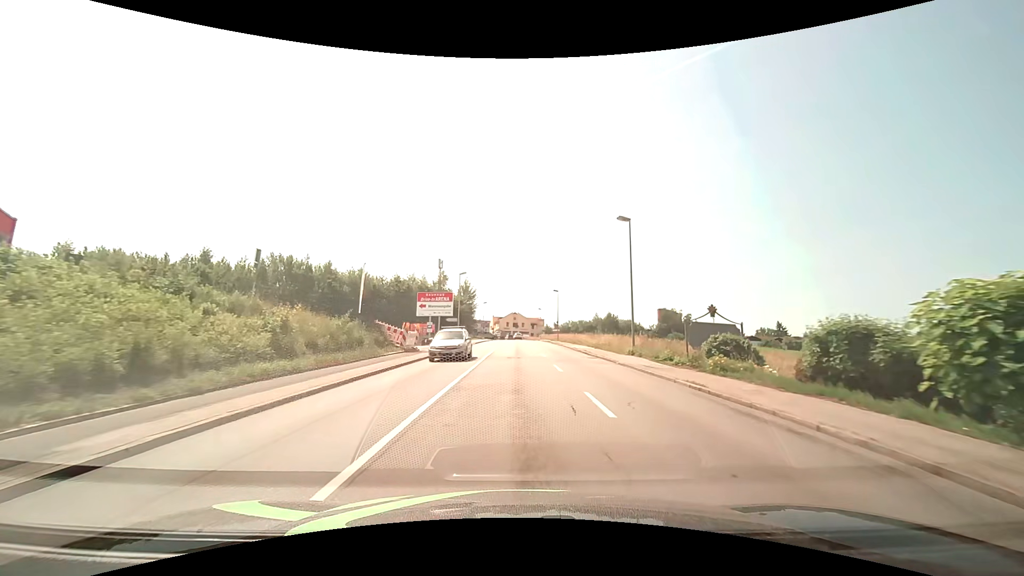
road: tertiary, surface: asphalt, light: Day
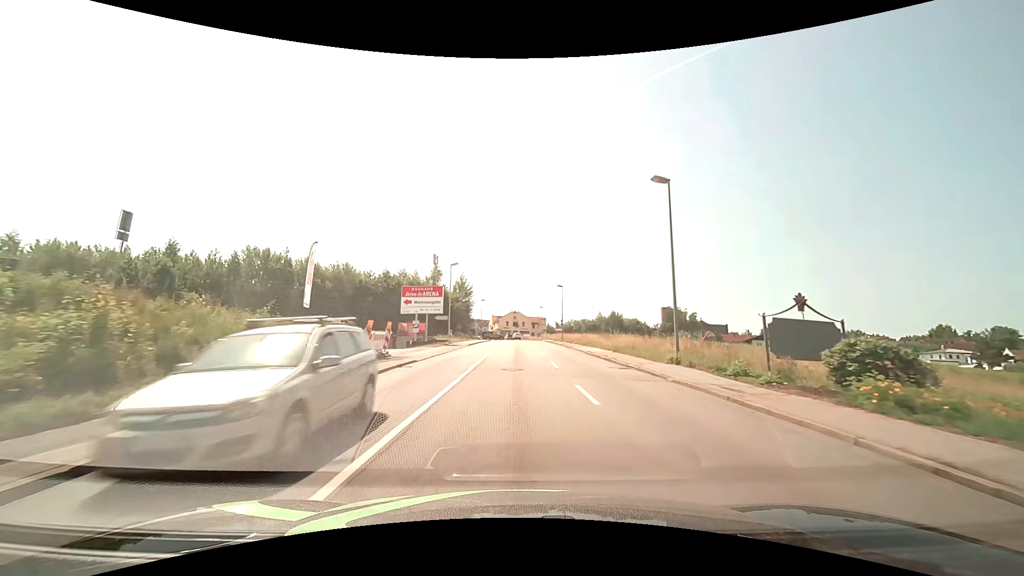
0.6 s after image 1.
(0.0, +7.6) m; 0°
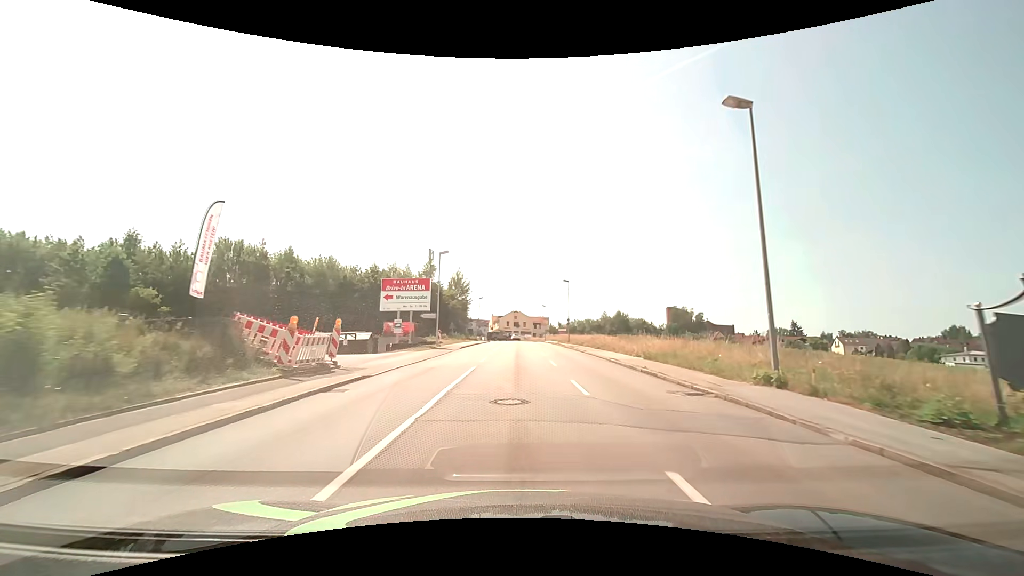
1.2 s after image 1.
(0.0, +7.6) m; 0°
(0, +10) (0, +20) (0, +30) (0, +40) (0, +50) (0, +60) (0, +70) (0, +80) (0, +90) (0, +100) m
